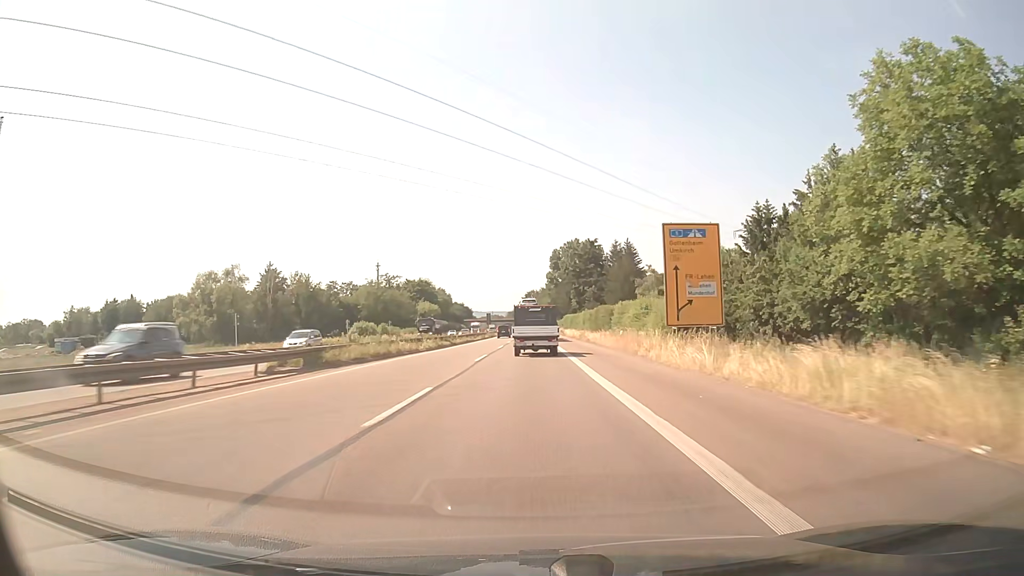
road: trunk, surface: asphalt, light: Day
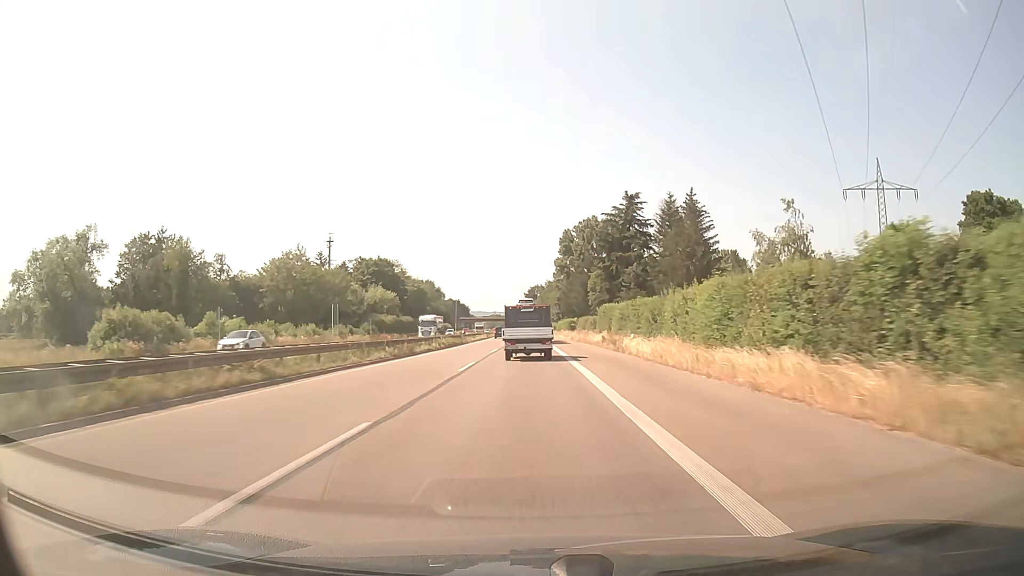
(-0.1, +60.7) m; 0°
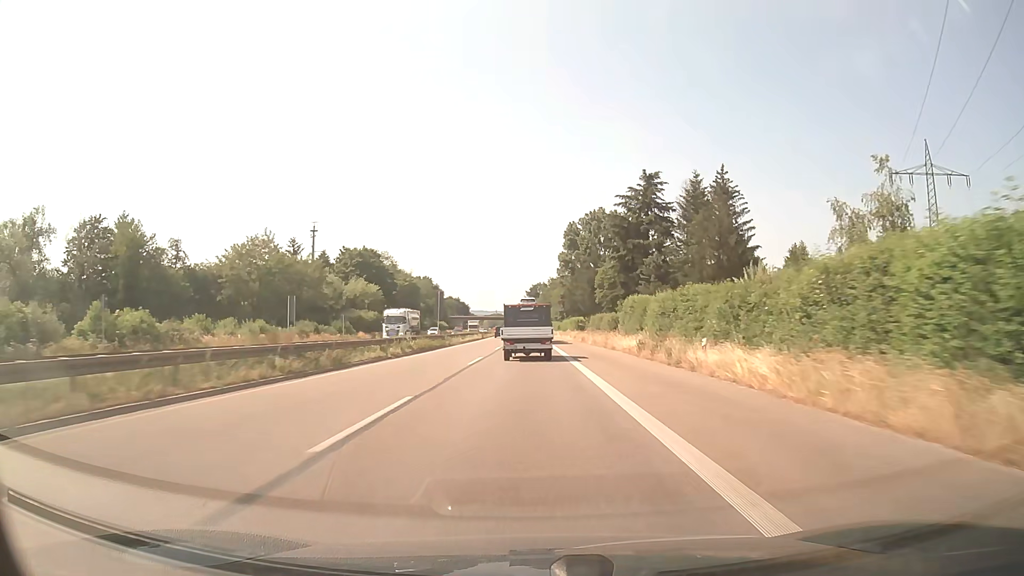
(0.0, +15.0) m; 0°
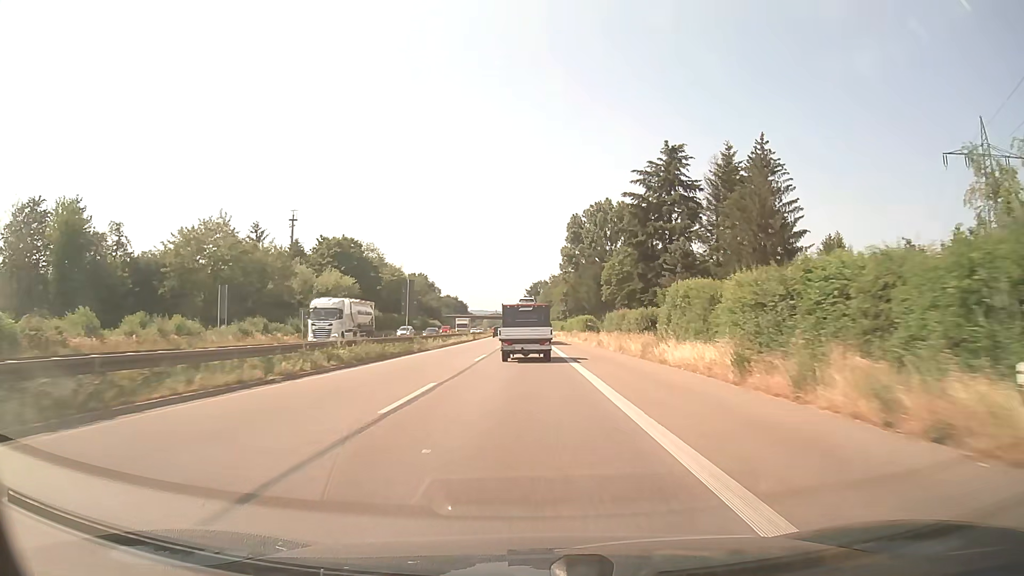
(0.0, +14.9) m; 0°
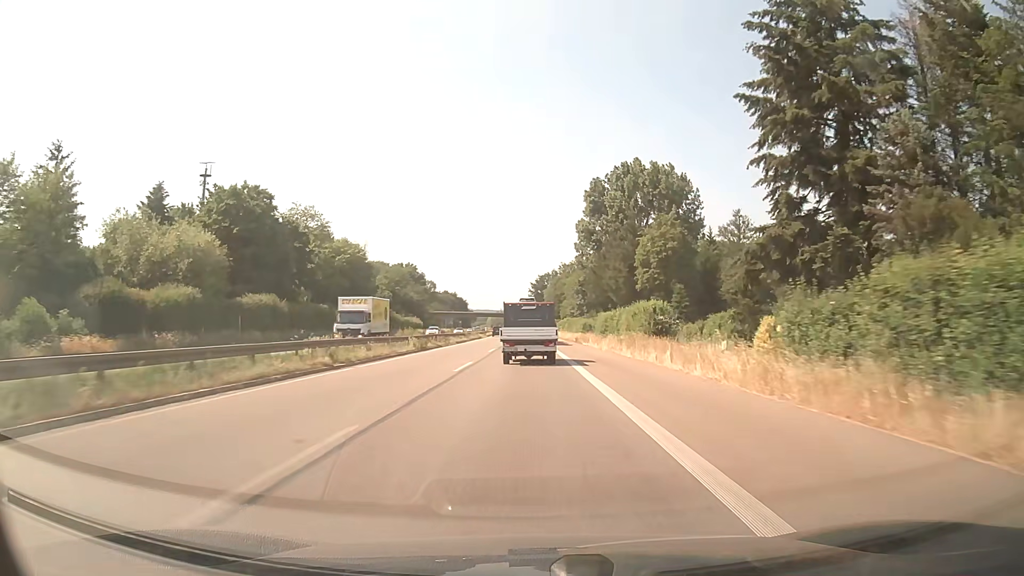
(-0.1, +44.2) m; 0°
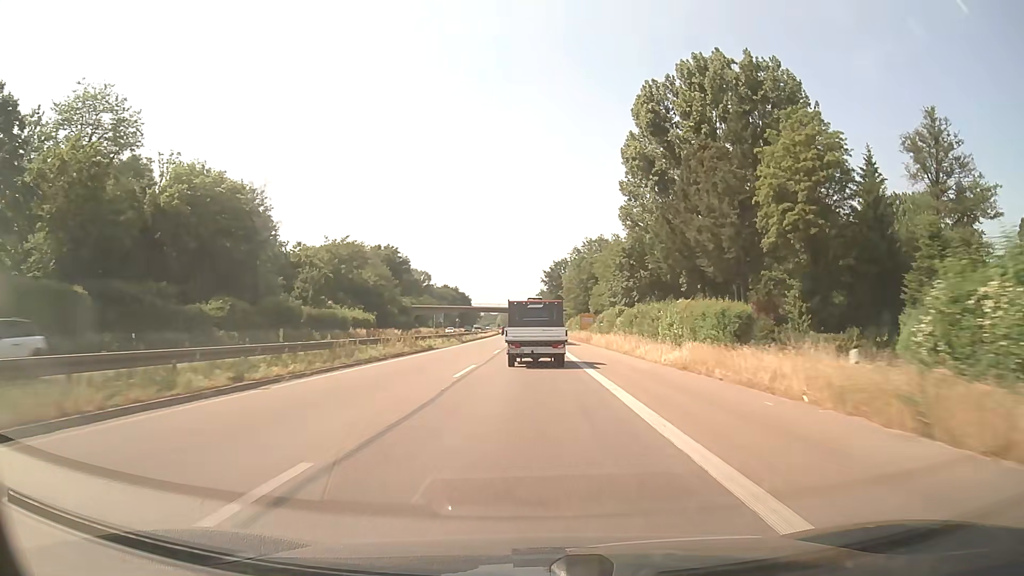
(-0.4, +57.5) m; -1°
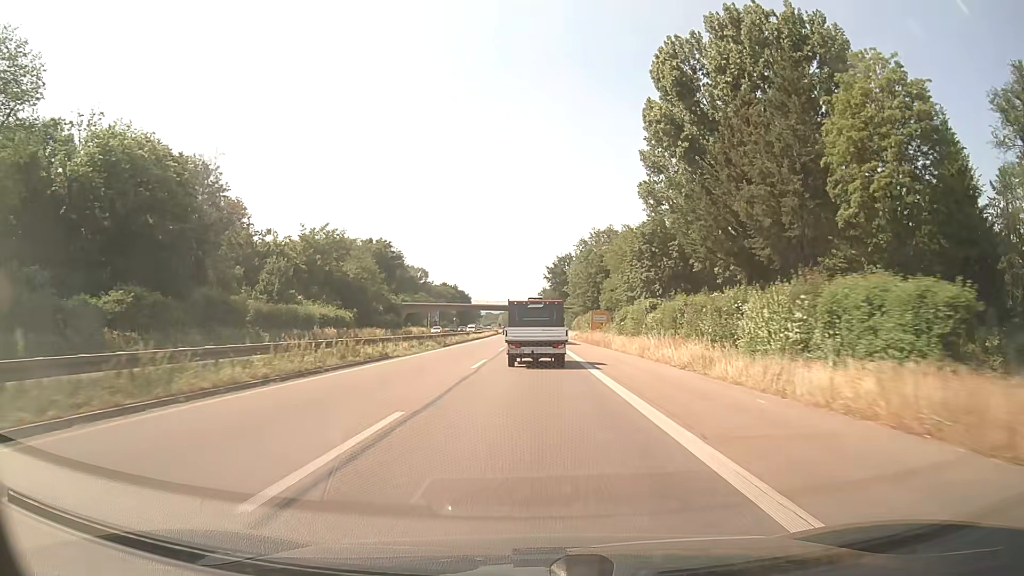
(0.0, +14.1) m; 0°
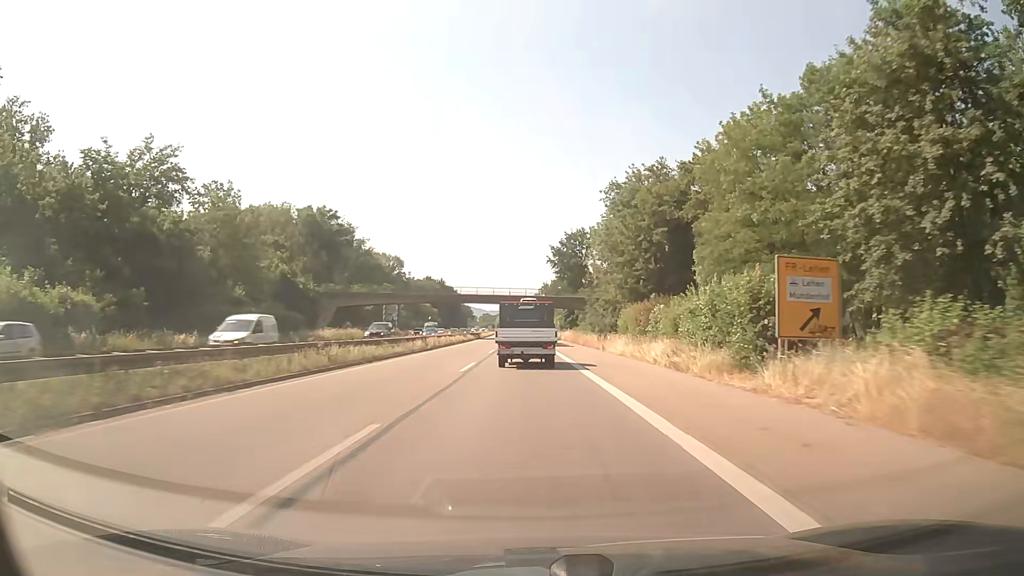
(-0.1, +56.2) m; 0°
(0, +10) (0, +20) (0, +30) (0, +40) (0, +50) (0, +60) (0, +70) (0, +80) (+1, +90) (+1, +100) m
